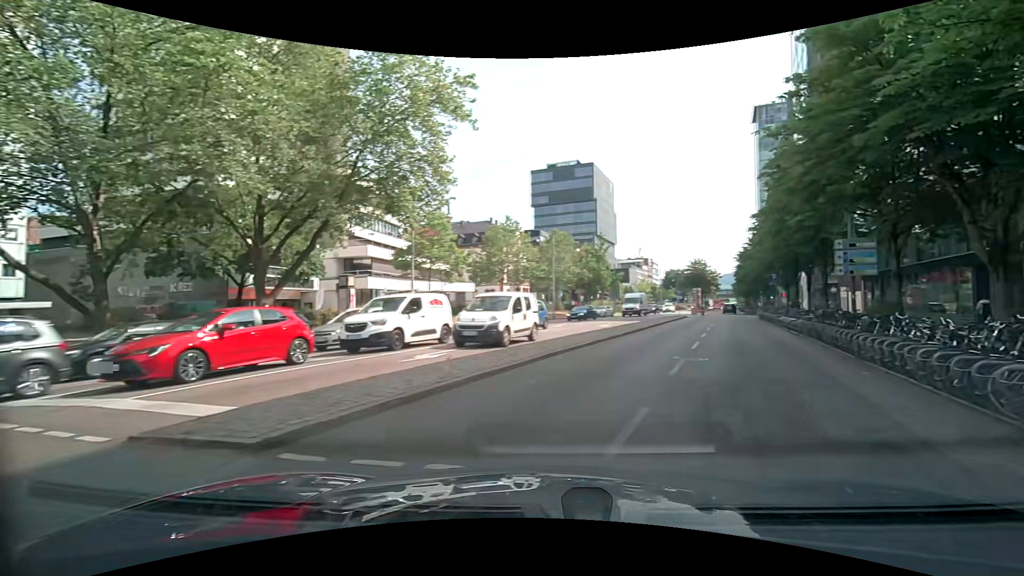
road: primary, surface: asphalt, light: Day
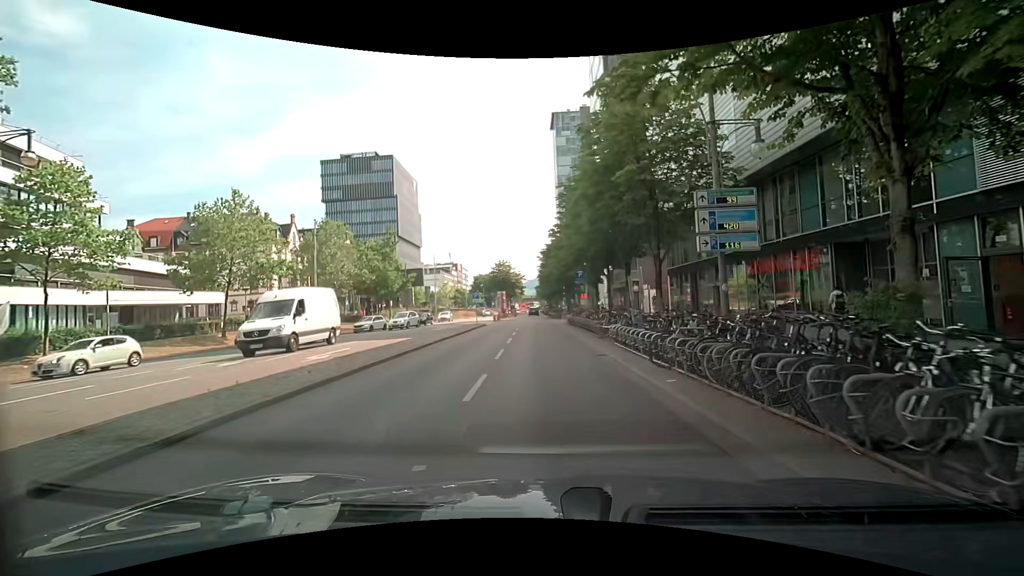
(+4.7, +13.7) m; +23°
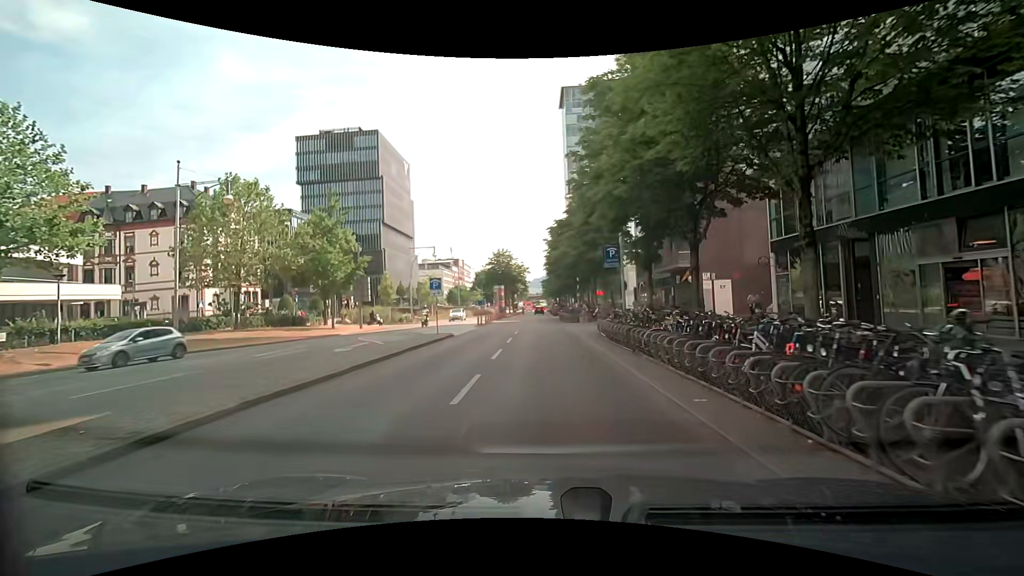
(-0.1, +18.6) m; -1°
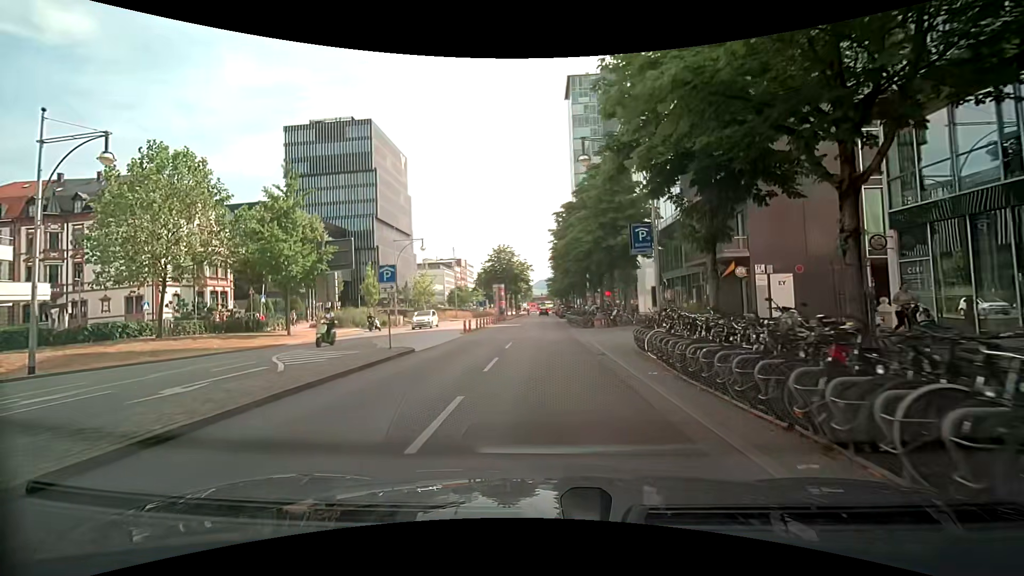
(0.0, +8.3) m; -1°
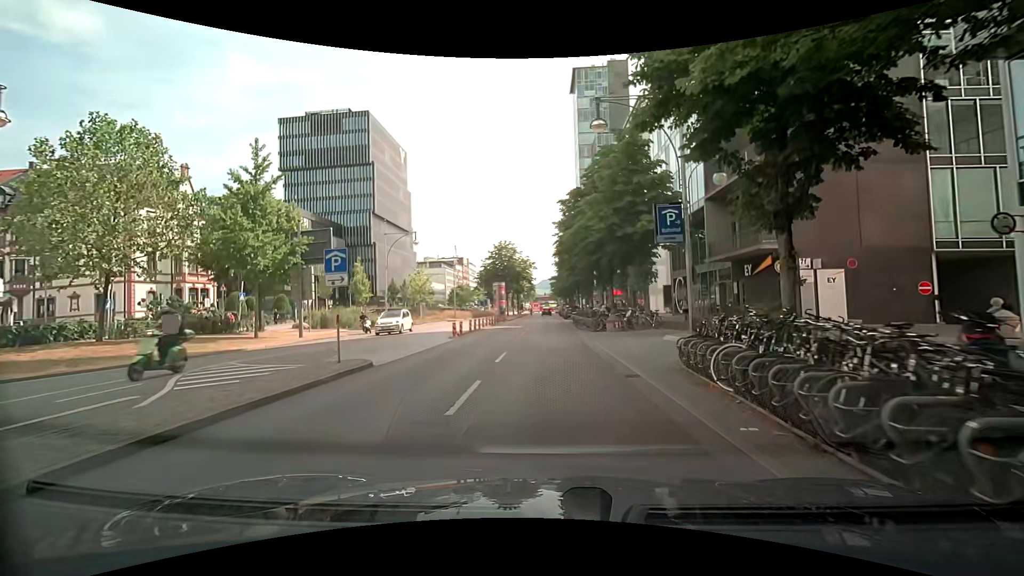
(0.0, +4.4) m; 0°
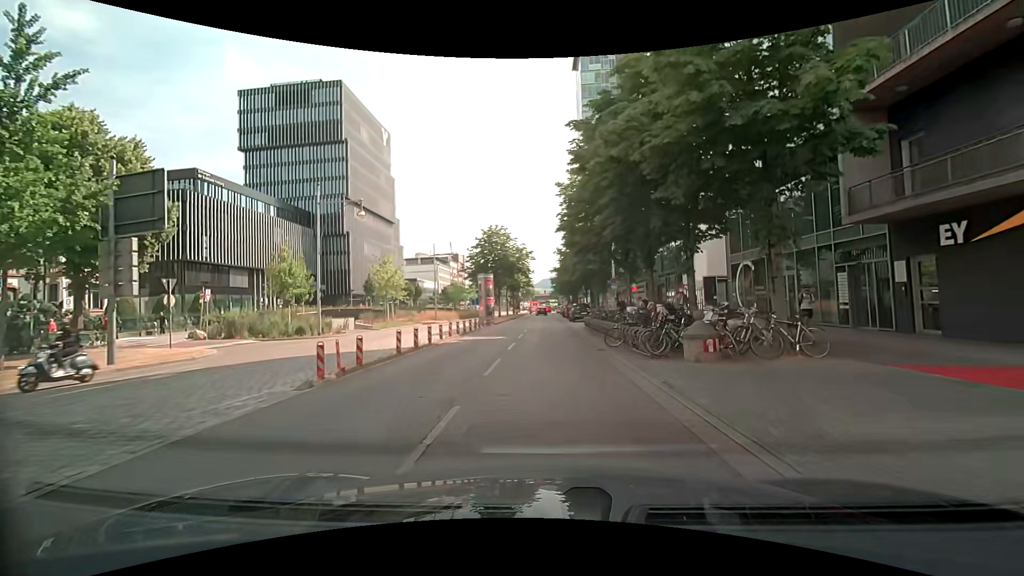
(+0.1, +14.6) m; 0°
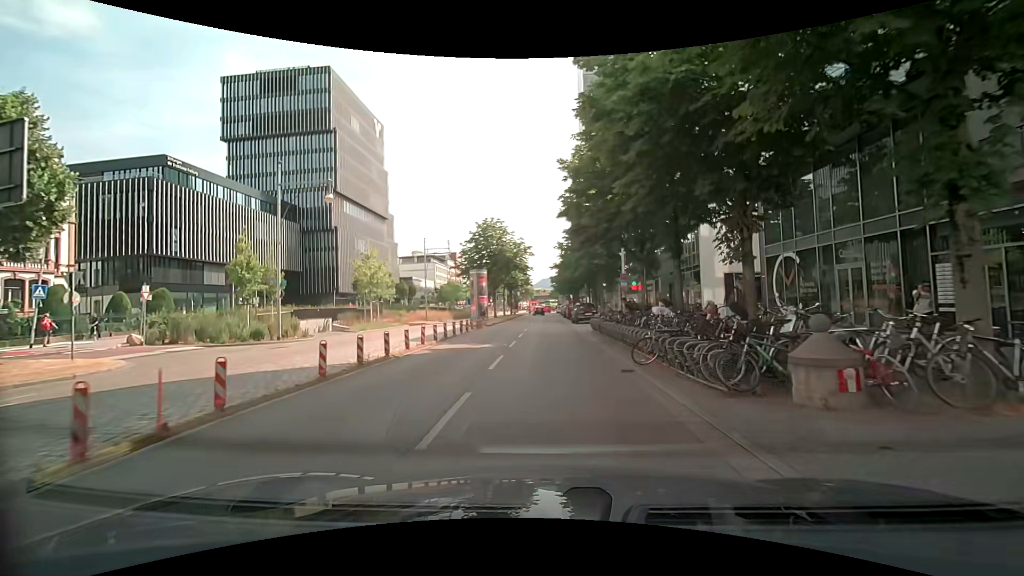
(0.0, +5.1) m; 0°
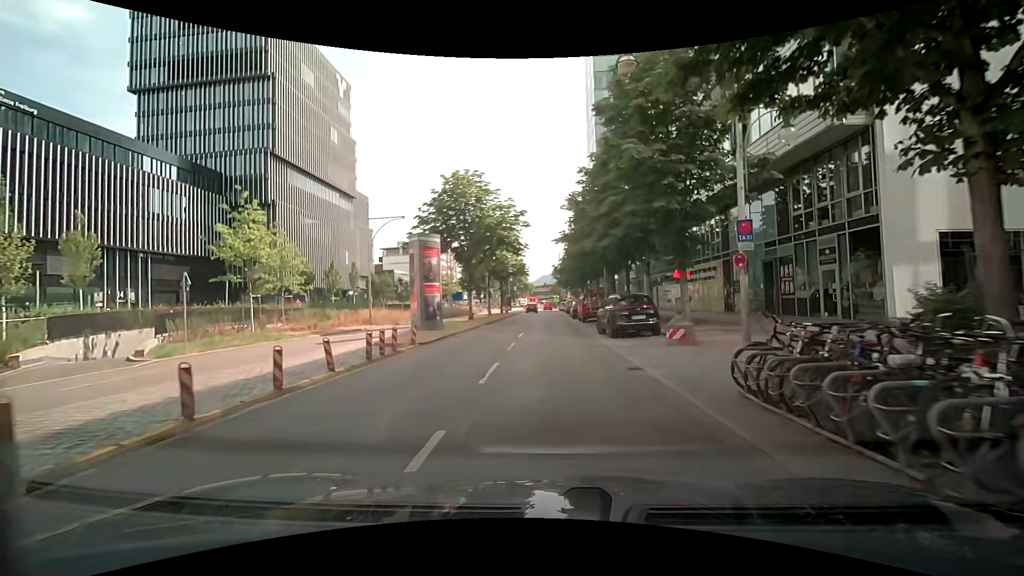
(+0.1, +20.3) m; 0°
(0, +10) (0, +20) (0, +30) (0, +40) (+1, +50) (+1, +60) (+1, +70) (+1, +80) (+1, +90) (+1, +100) m
